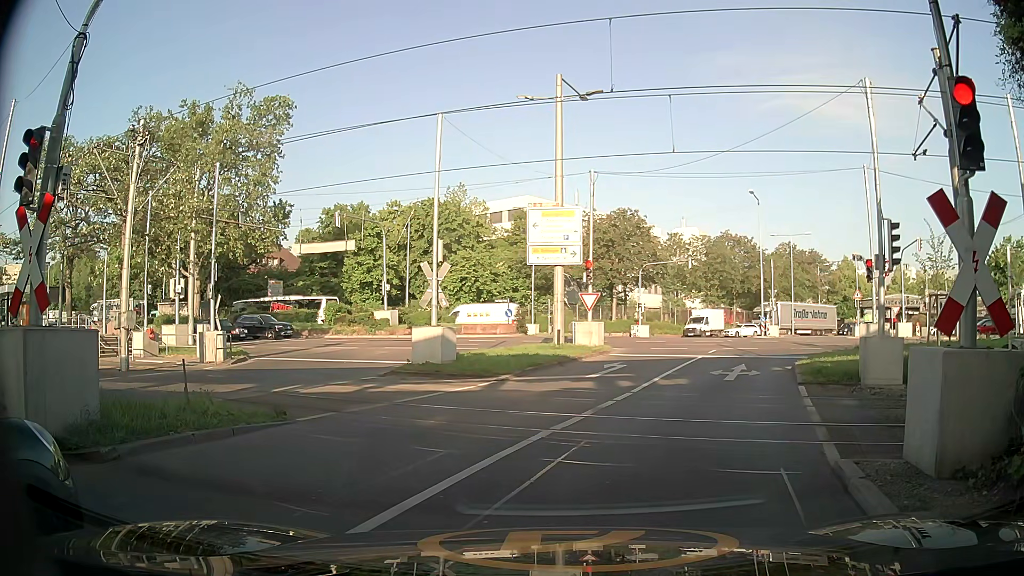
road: secondary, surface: asphalt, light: Day
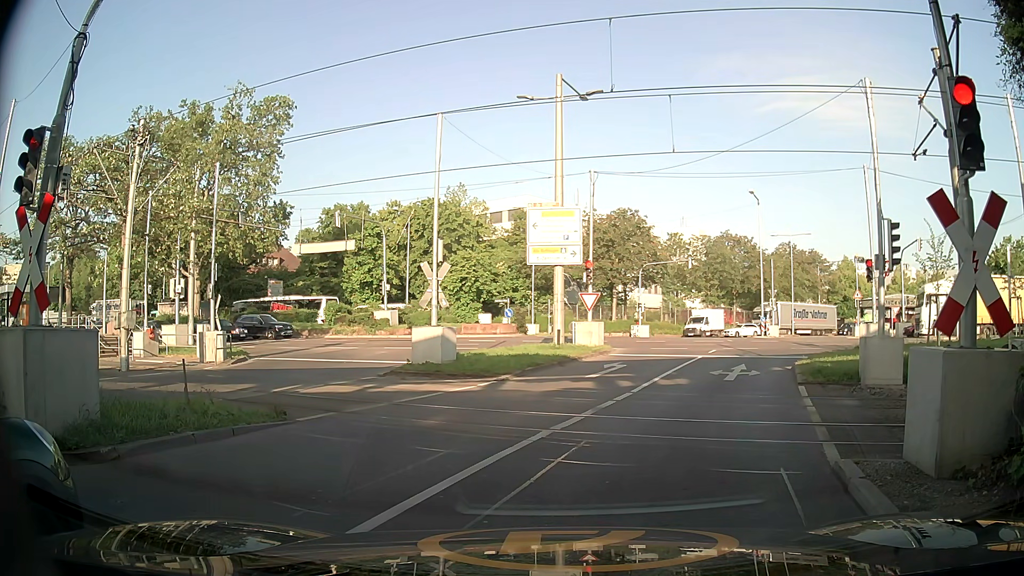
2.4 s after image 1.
(0.0, 0.0) m; 0°
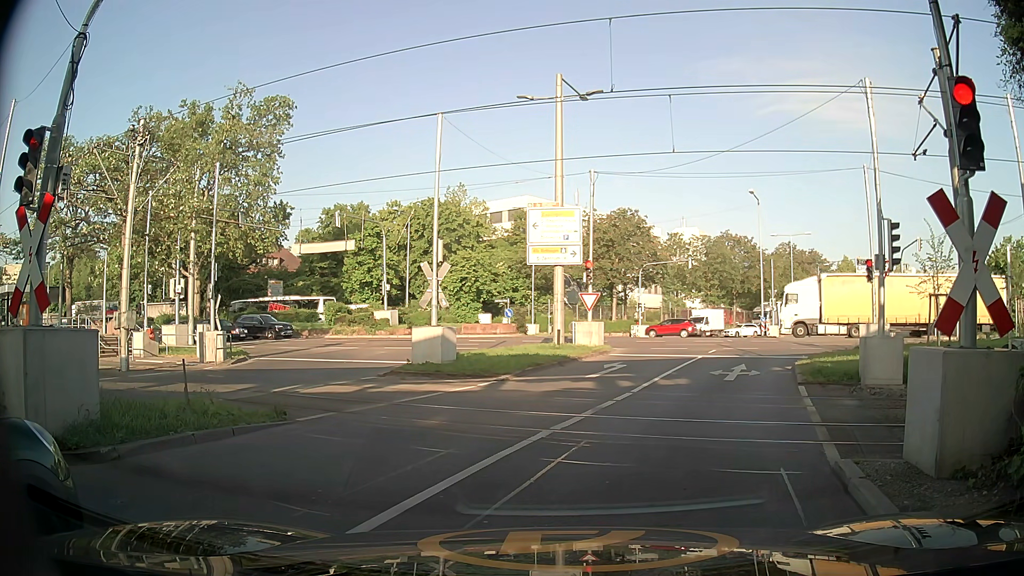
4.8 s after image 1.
(0.0, 0.0) m; 0°
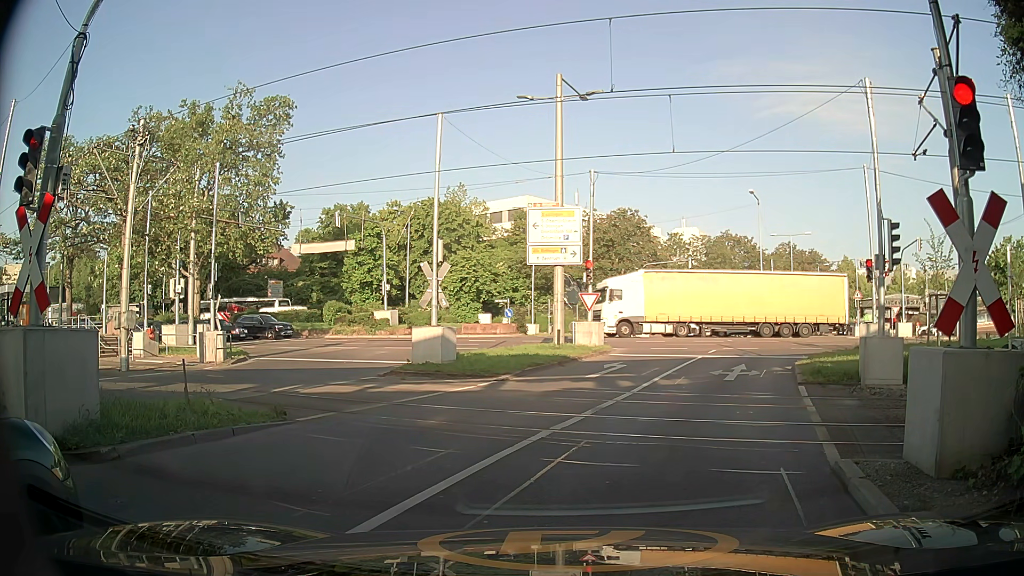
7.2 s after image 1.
(0.0, 0.0) m; 0°
